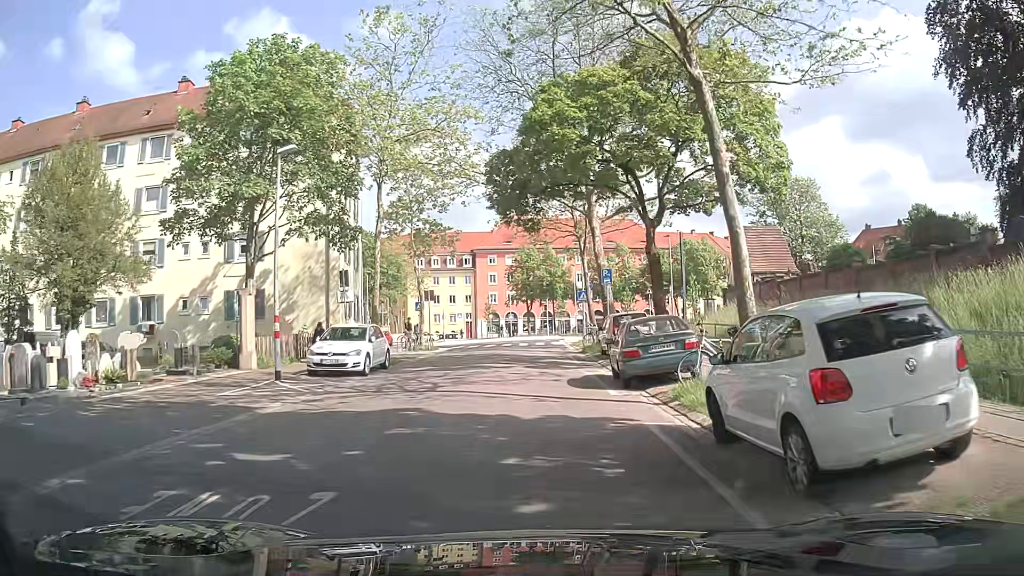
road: residential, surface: asphalt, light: Day
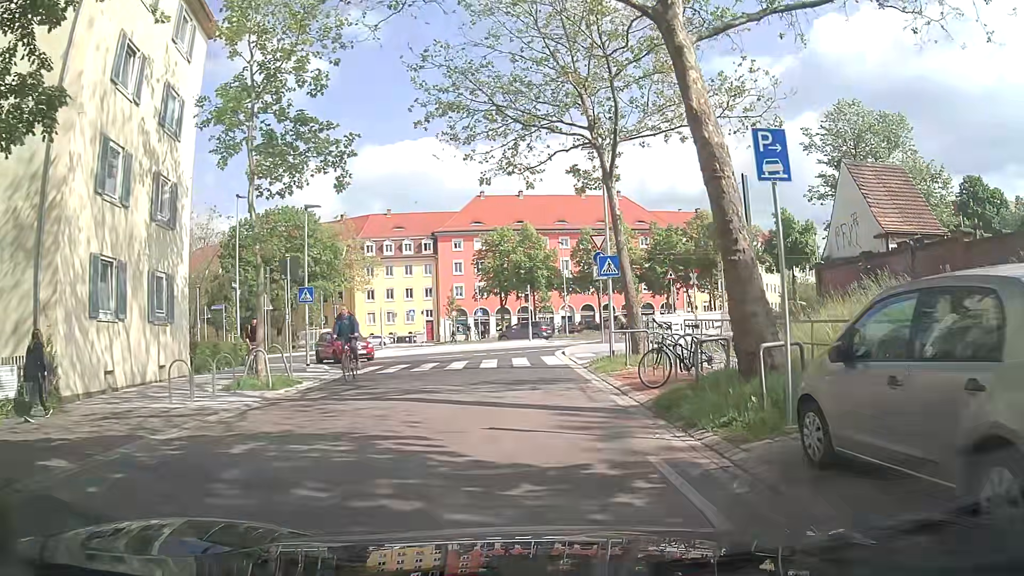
(+0.1, +20.0) m; +2°
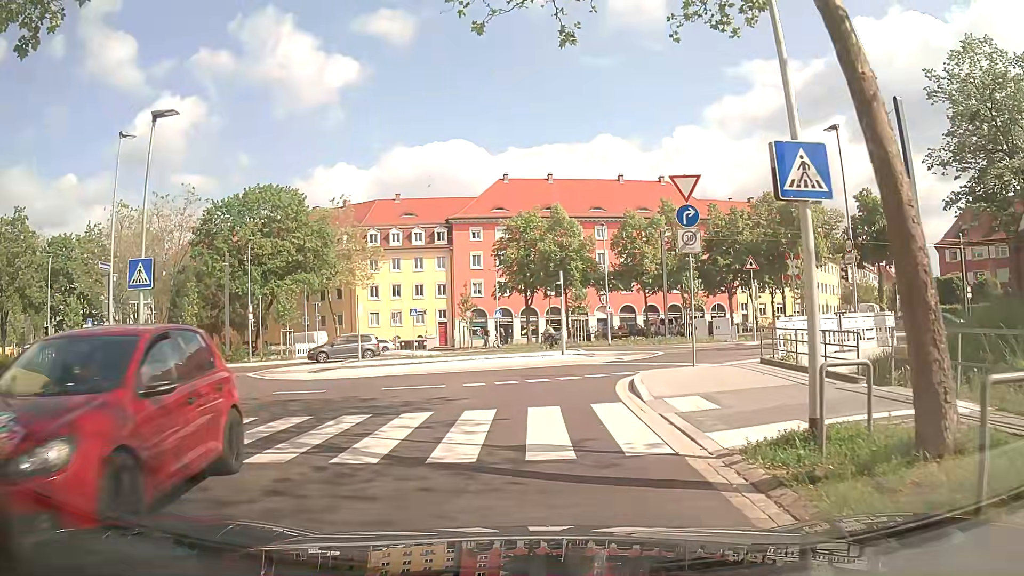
(+0.1, +12.8) m; -3°
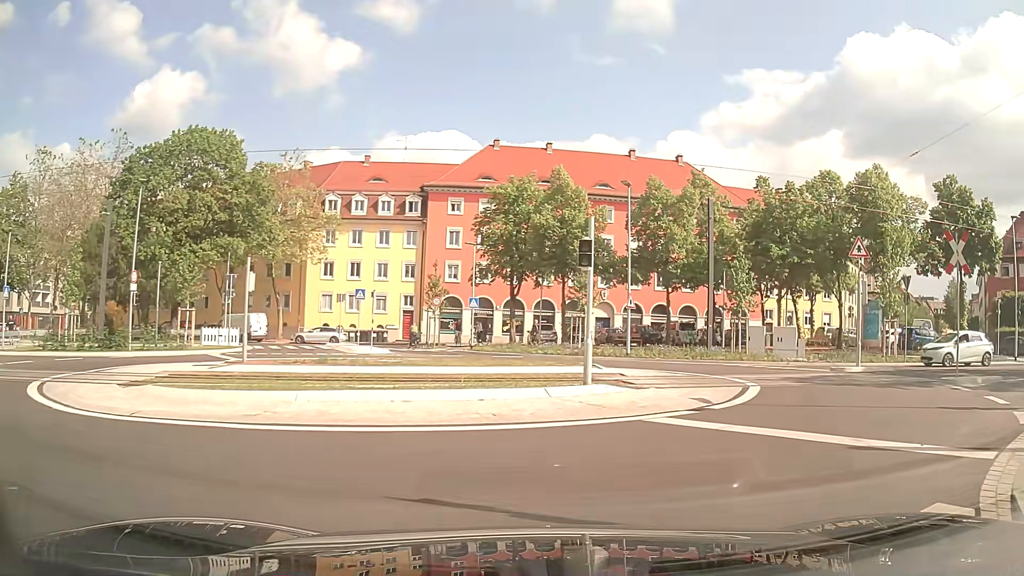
(0.0, +13.4) m; +3°
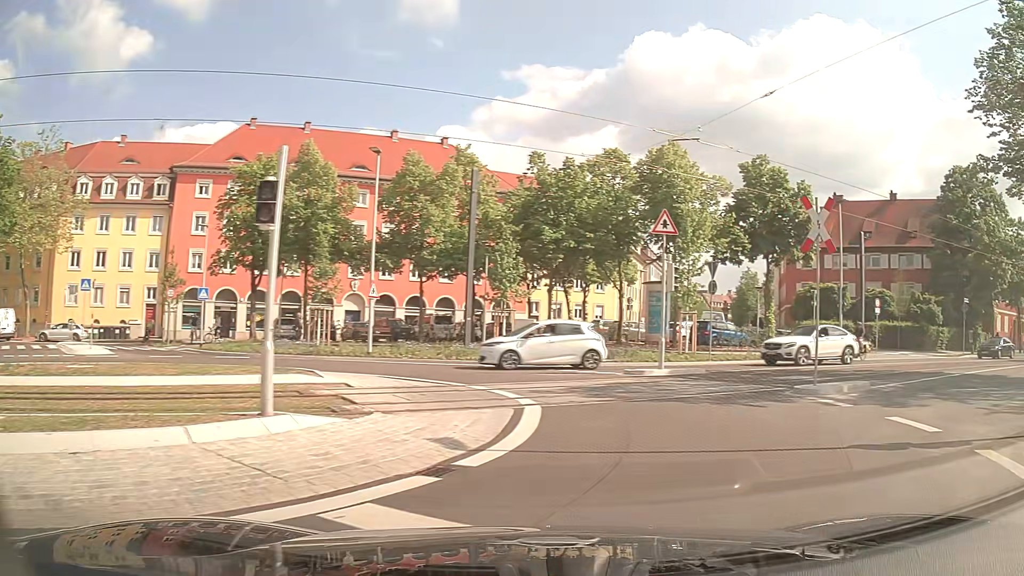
(+0.8, +5.1) m; +20°
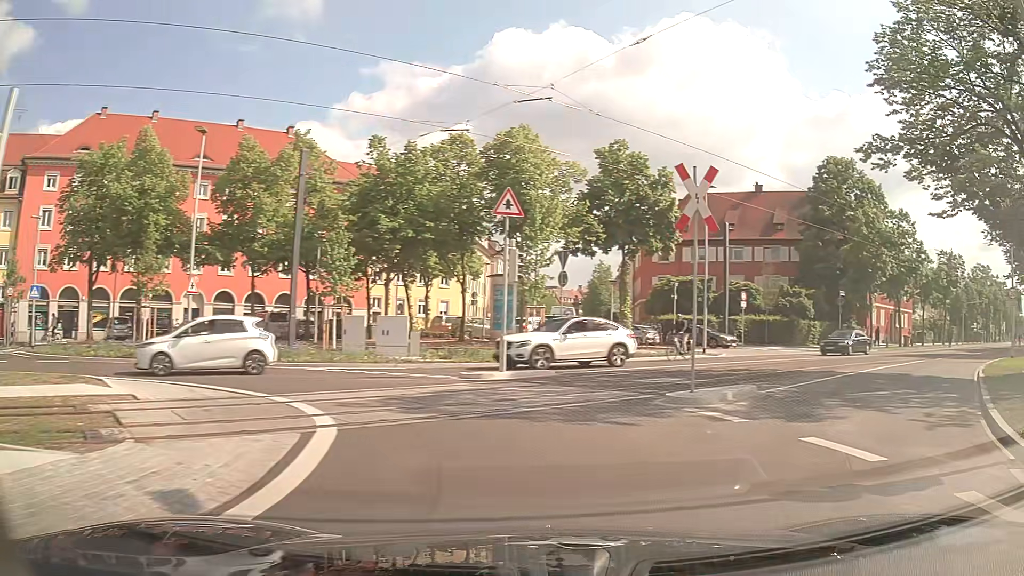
(+0.3, +2.7) m; +13°
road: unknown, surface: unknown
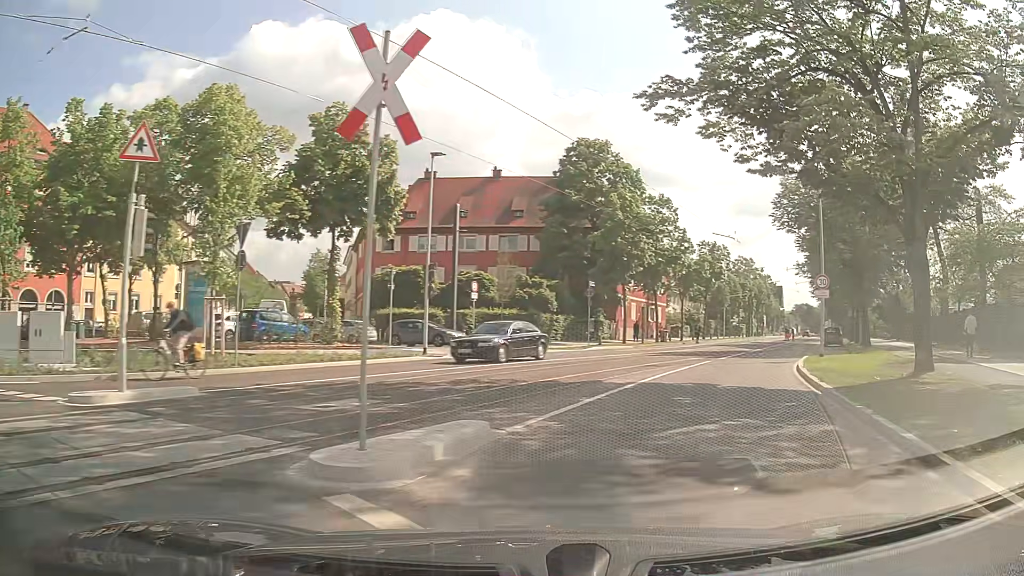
(+1.2, +5.7) m; +23°
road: secondary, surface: asphalt
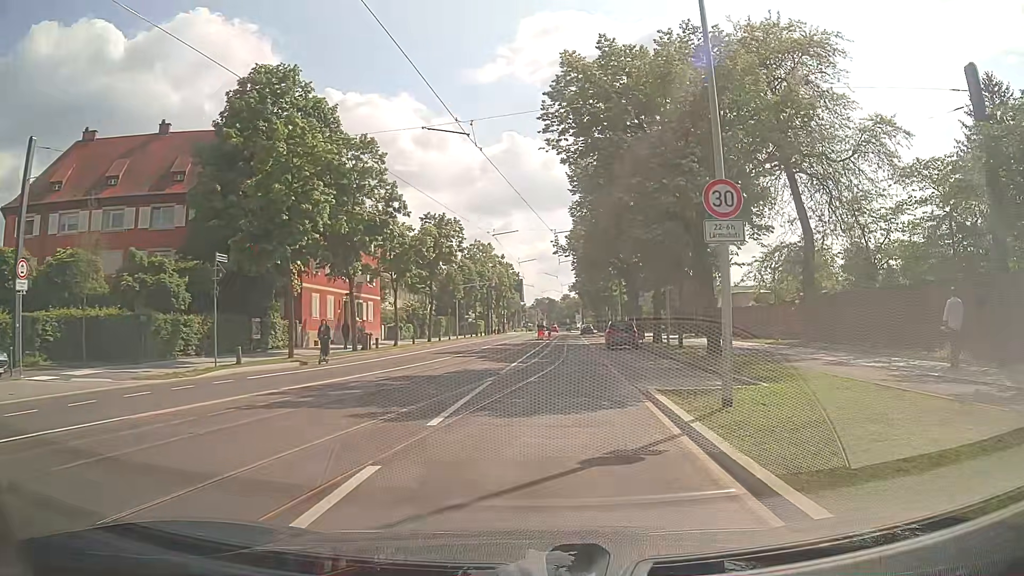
(+4.7, +17.7) m; +22°
(0, +10) (+1, +20) (+1, +30) (+2, +40) (+3, +50) (+4, +60) (+4, +70) (+4, +80) (+5, +90) (+5, +100) m
